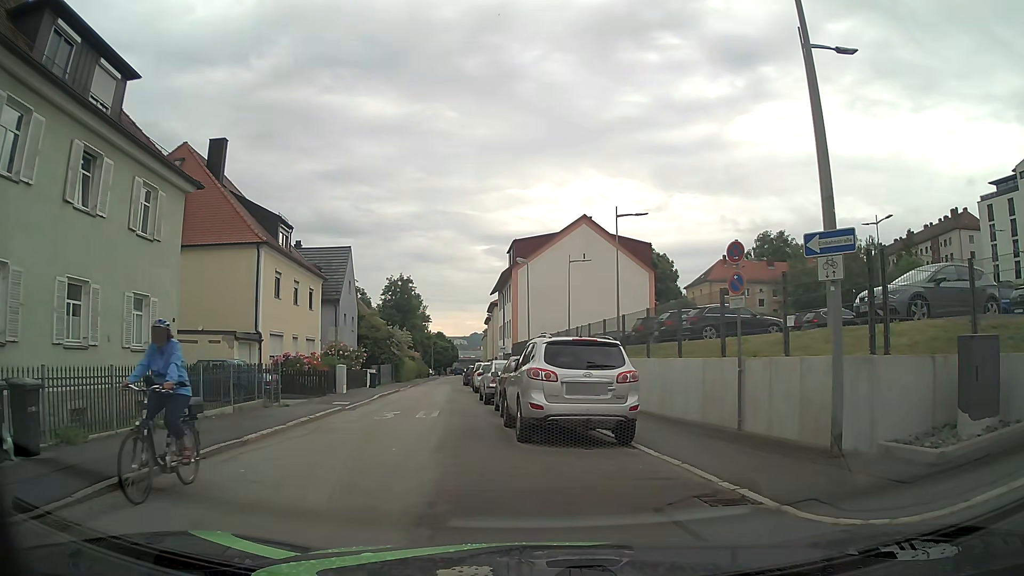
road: residential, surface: asphalt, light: Day
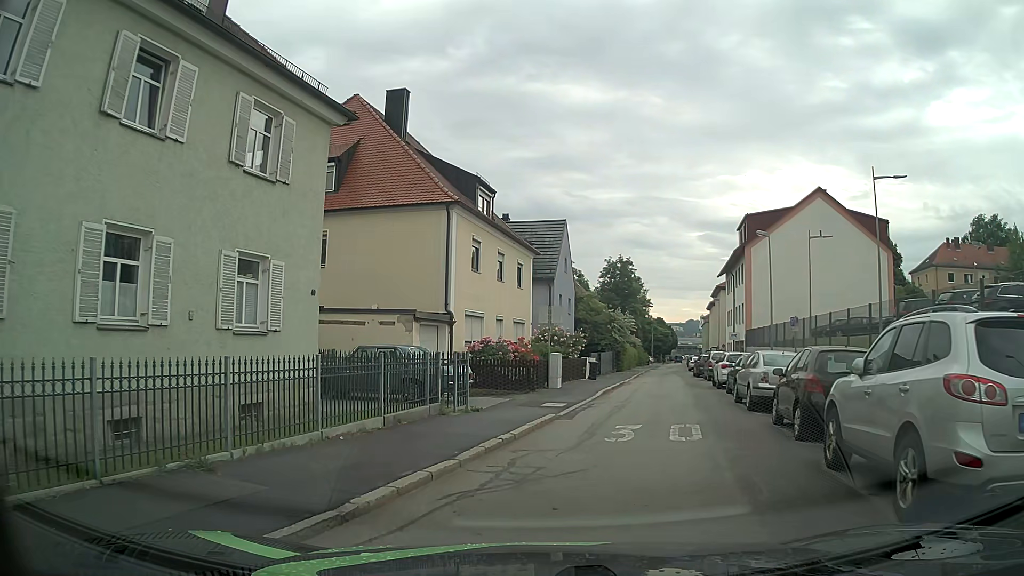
(-1.1, +6.0) m; -20°
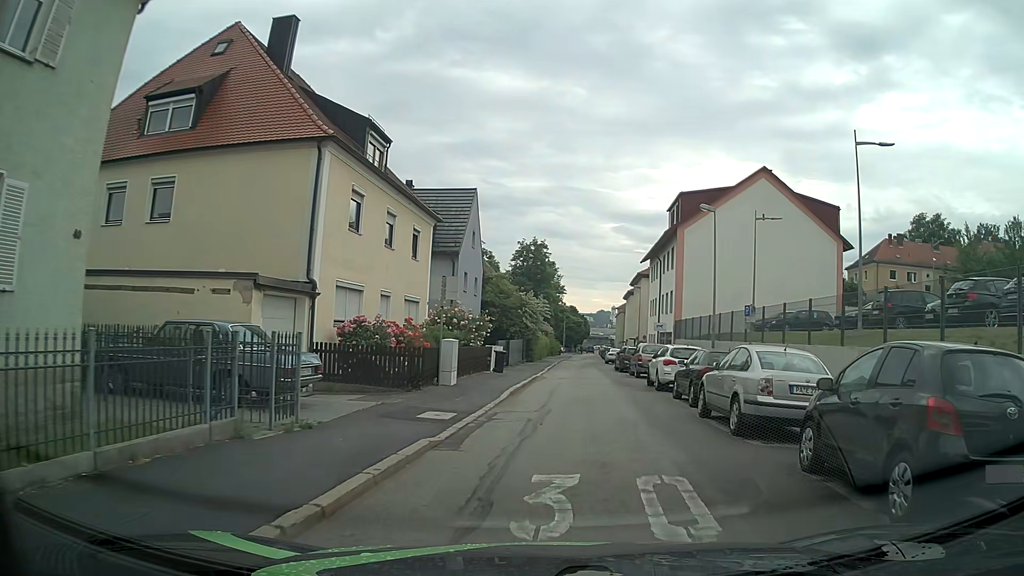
(+0.5, +5.9) m; +10°
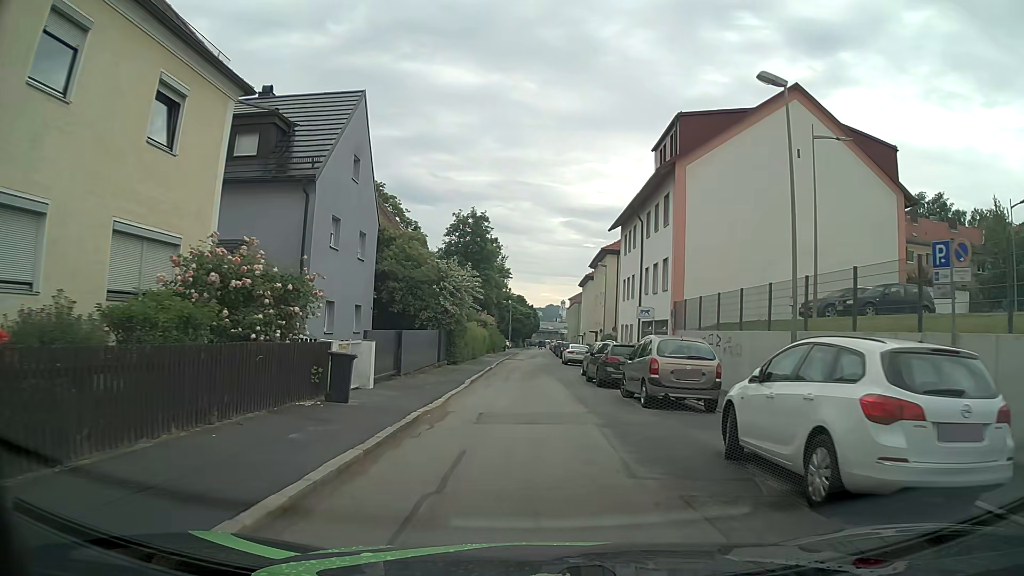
(+0.9, +16.3) m; +4°
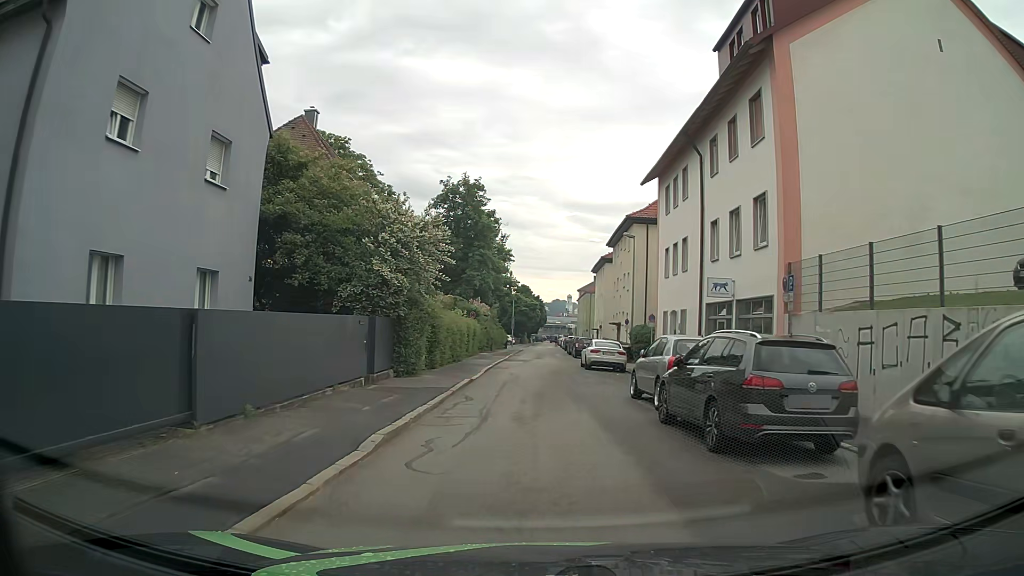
(-0.1, +13.3) m; -1°
(0, +10) (0, +20) (0, +30) (0, +40) (0, +50) (0, +60) (0, +70) (0, +80) (0, +90) (+1, +100) m
